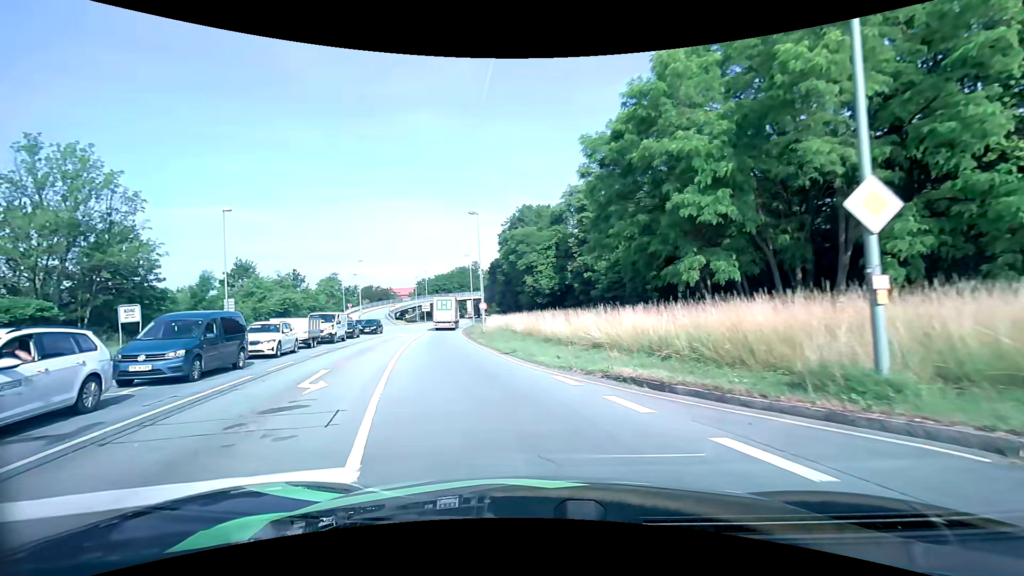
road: primary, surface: asphalt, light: Day
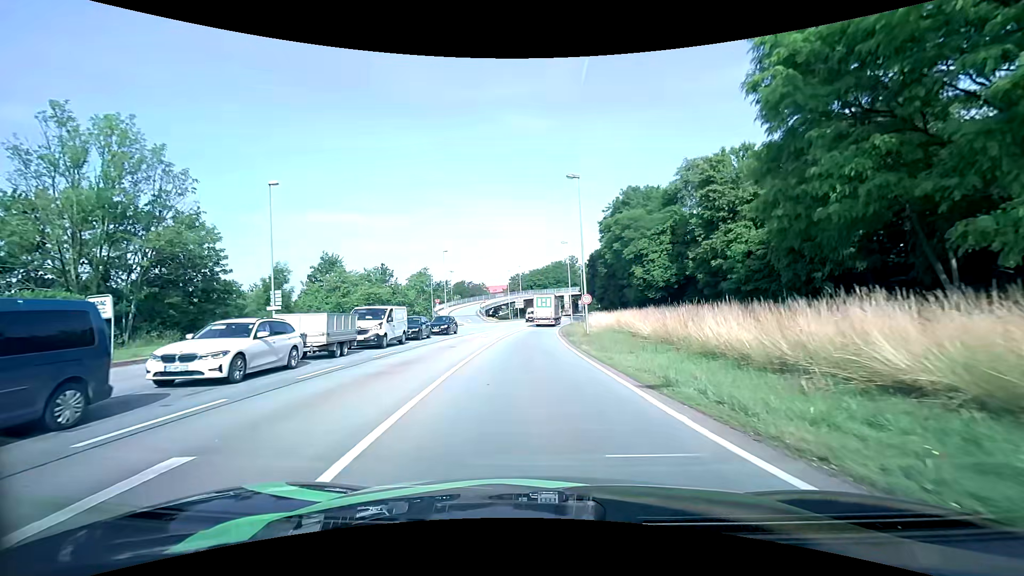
(-1.2, +10.0) m; -11°
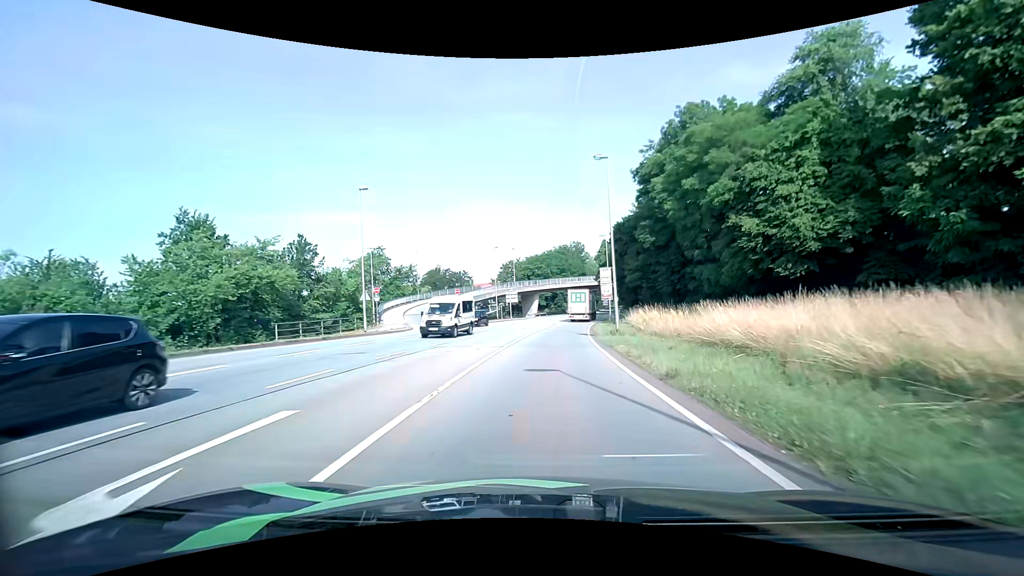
(-1.0, +32.4) m; 0°
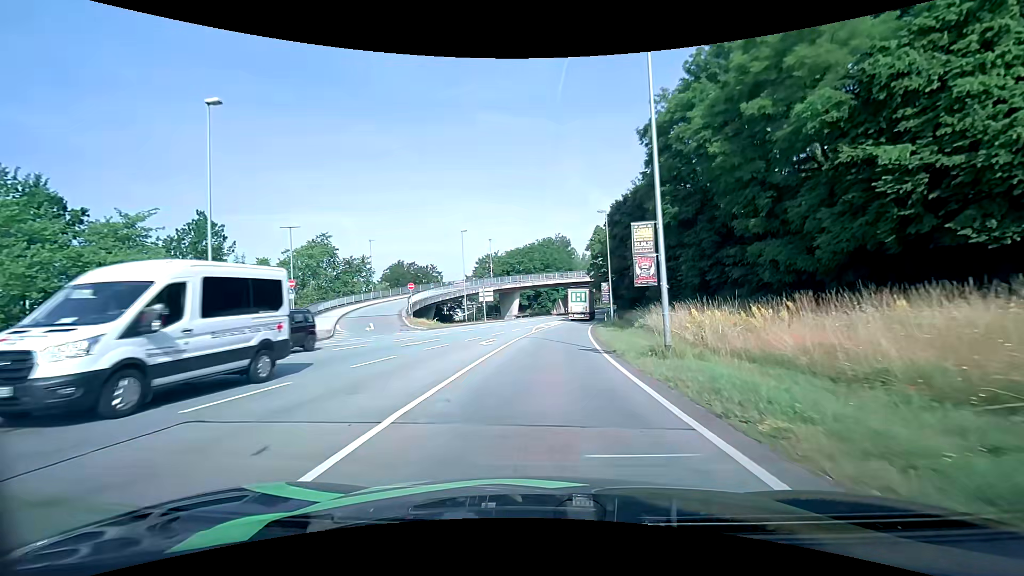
(+0.3, +14.2) m; +2°
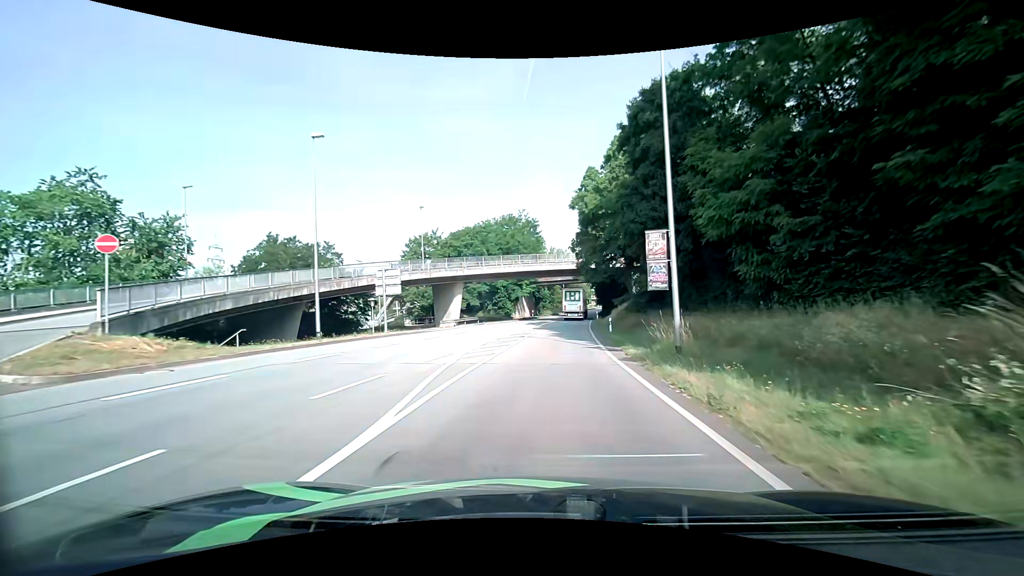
(+1.0, +29.0) m; +4°
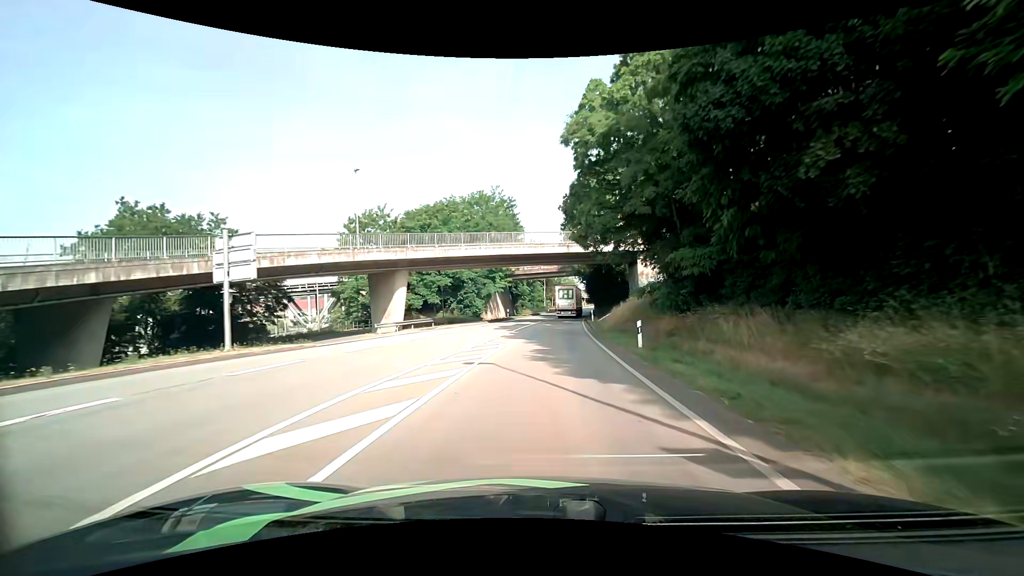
(+0.4, +15.0) m; +3°
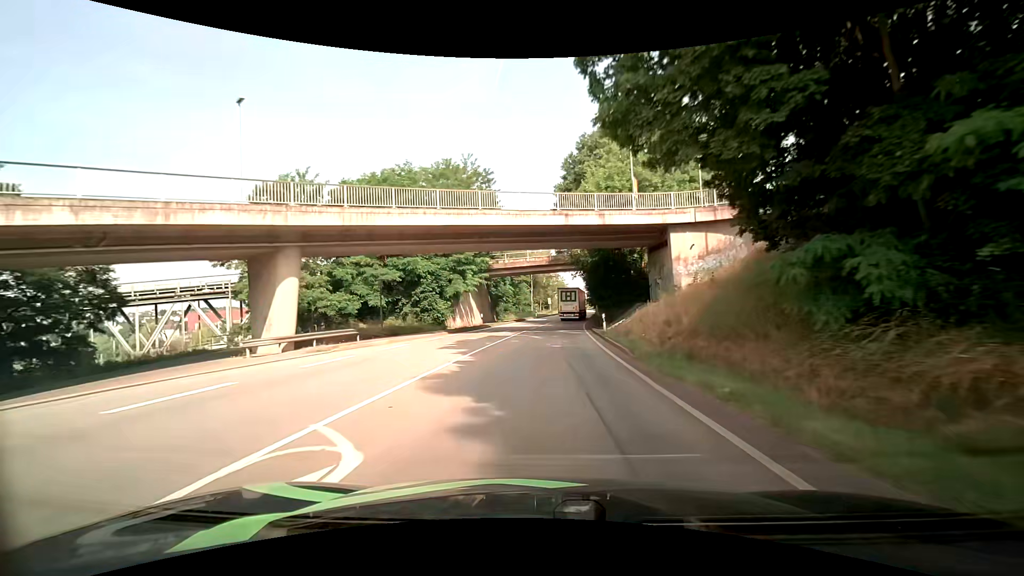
(+0.2, +15.4) m; +1°
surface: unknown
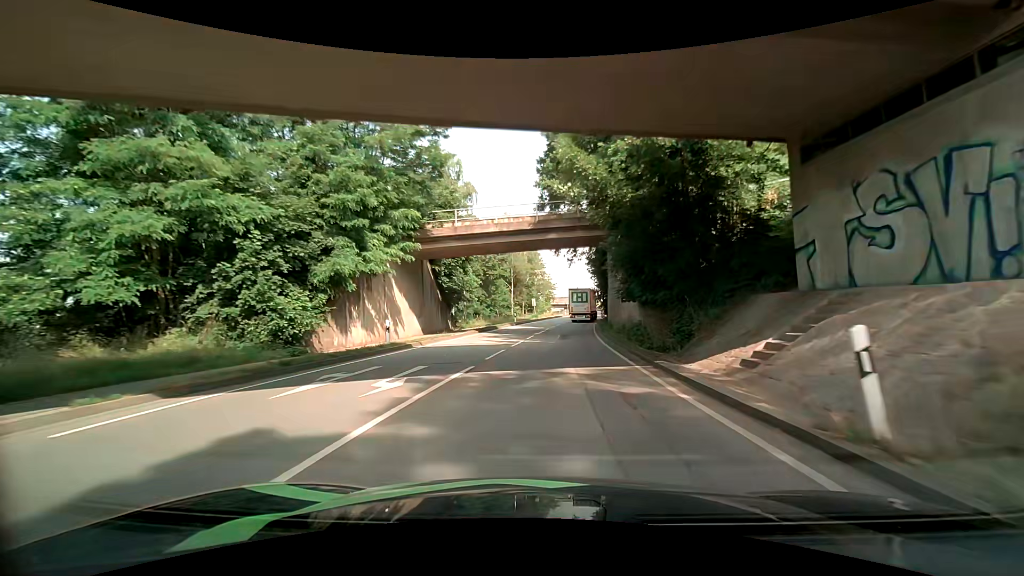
(+0.5, +23.5) m; +2°
(0, +10) (+1, +20) (+1, +30) (+2, +40) (+3, +50) (+5, +60) (+6, +70) (+8, +79) (+10, +89) (+12, +99) m
